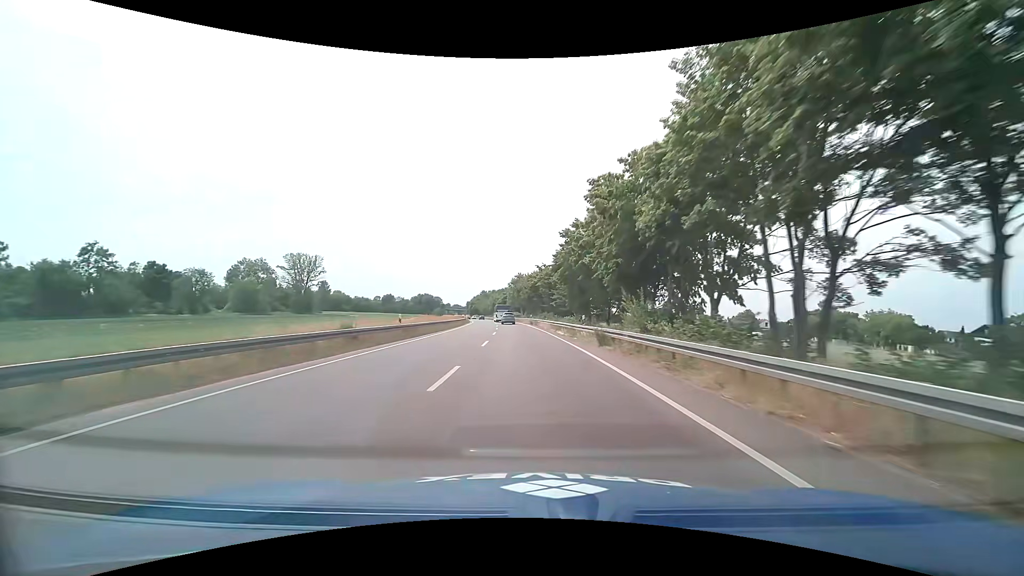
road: primary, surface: asphalt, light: Day
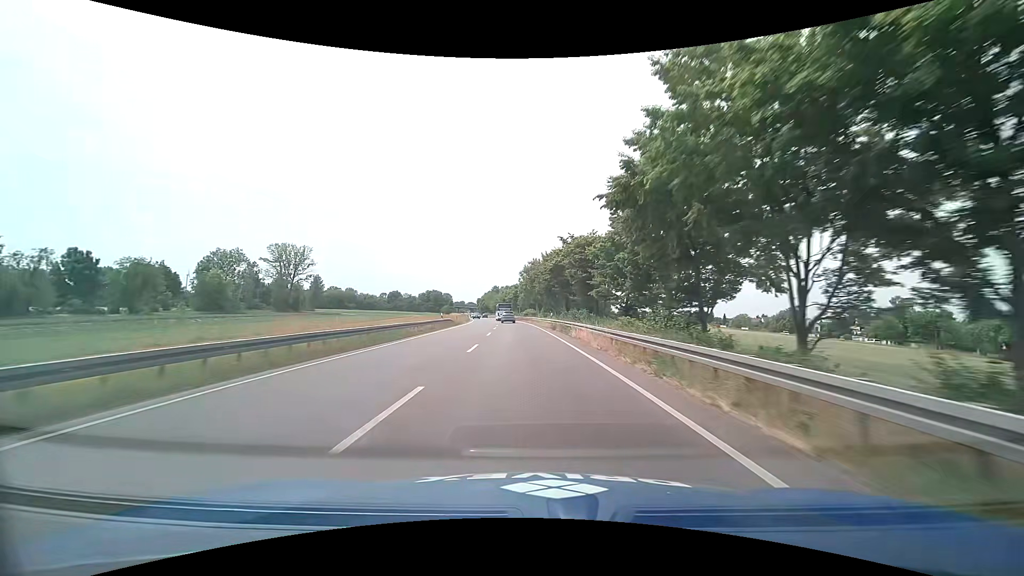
(-0.5, +27.9) m; -2°
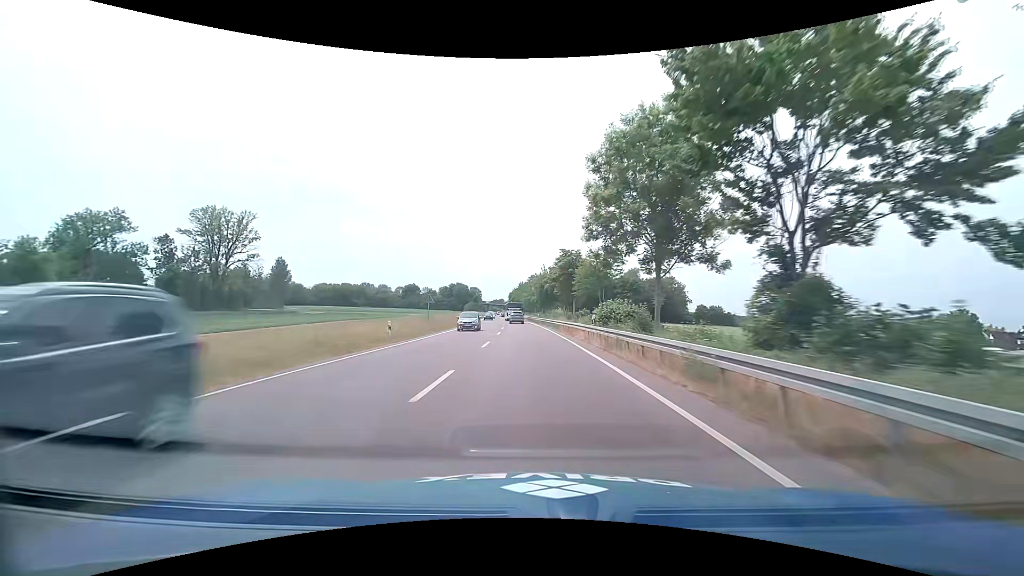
(-3.2, +69.4) m; -5°
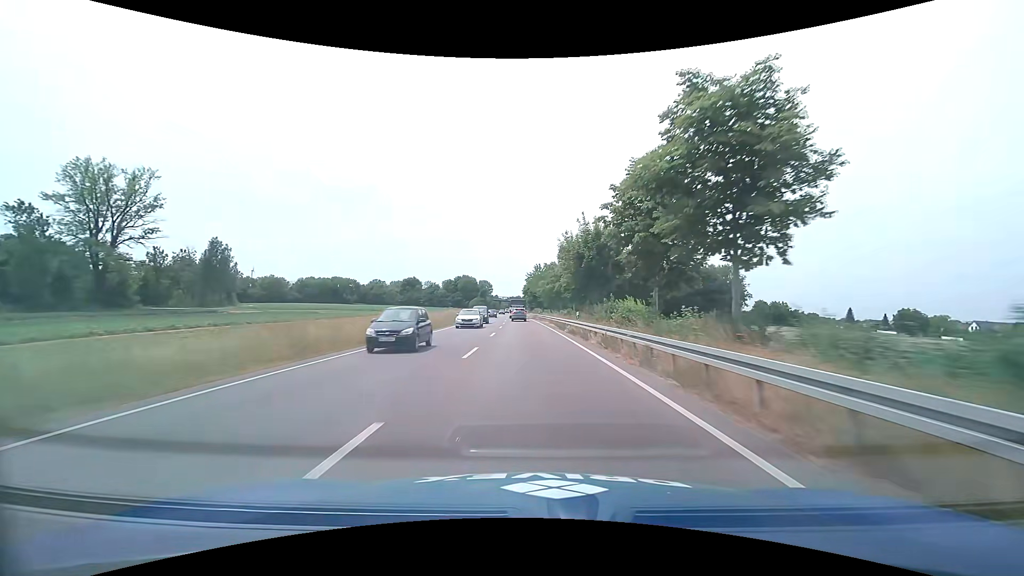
(-0.6, +41.6) m; -2°
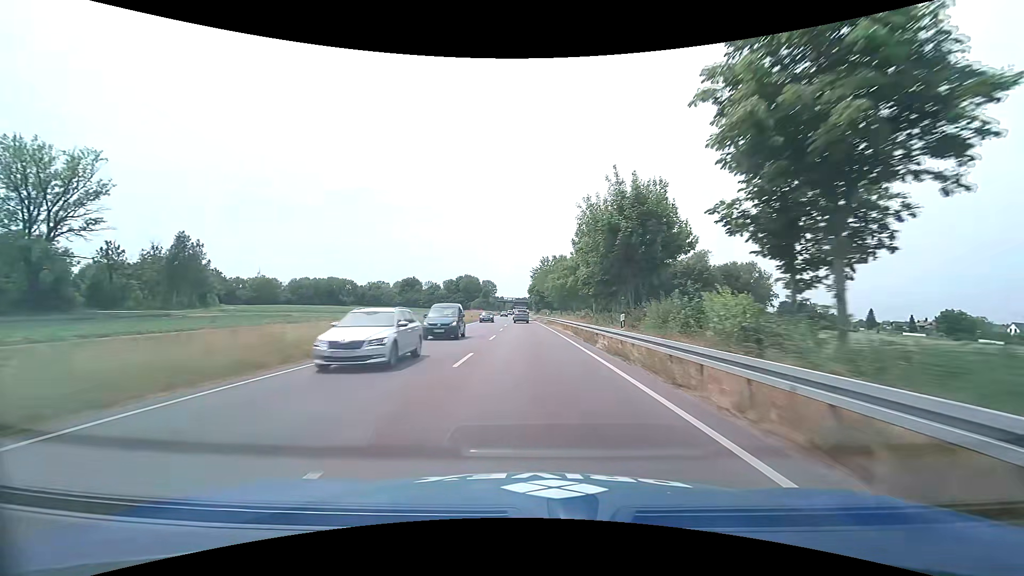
(-0.1, +13.6) m; -1°
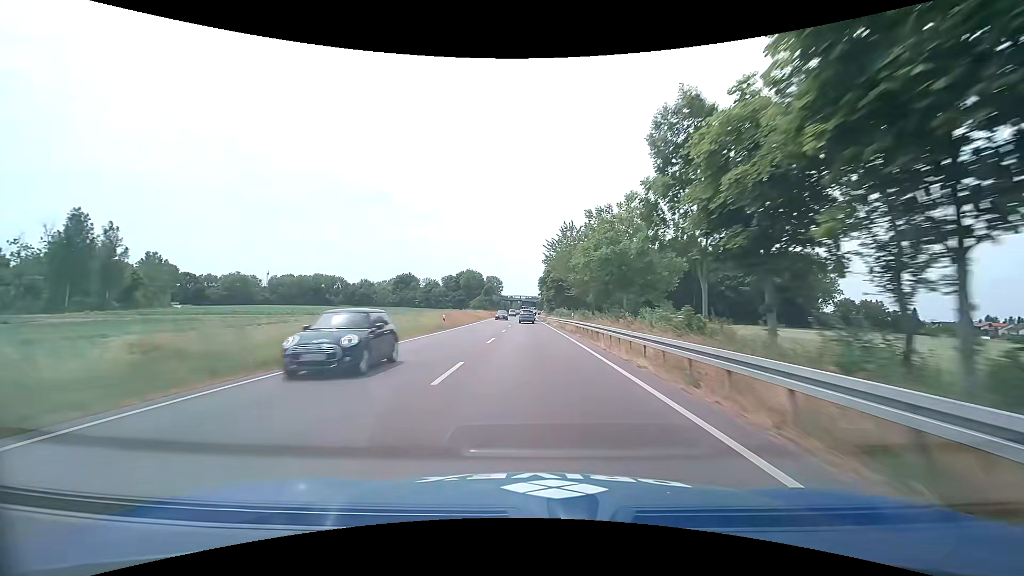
(-0.3, +27.0) m; -1°
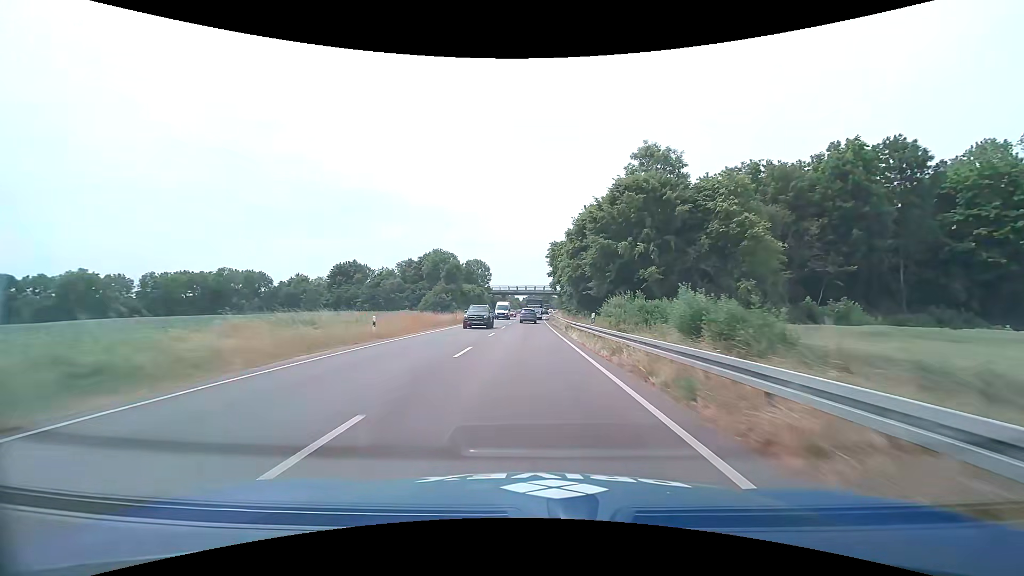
(-0.2, +66.5) m; -1°
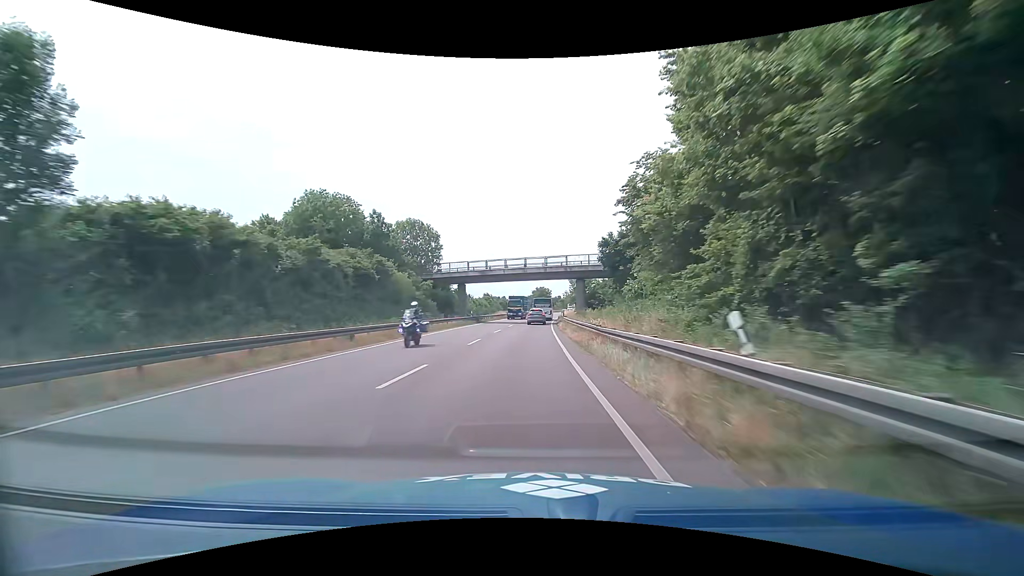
(+0.8, +65.1) m; +1°
(0, +10) (0, +20) (0, +30) (+1, +40) (+1, +50) (+2, +60) (+2, +70) (+3, +80) (+4, +90) (+5, +100) m
